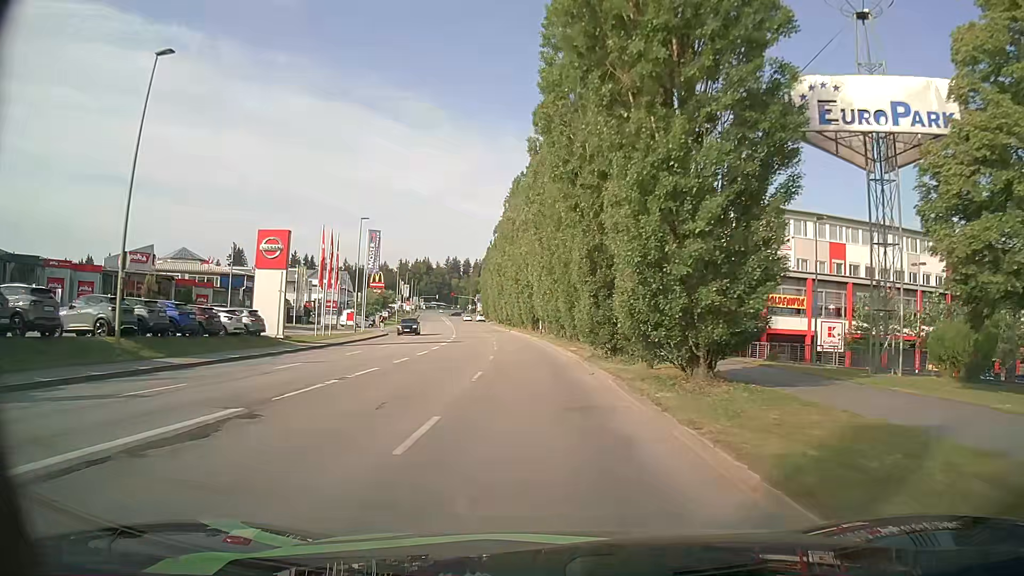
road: tertiary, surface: asphalt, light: Day
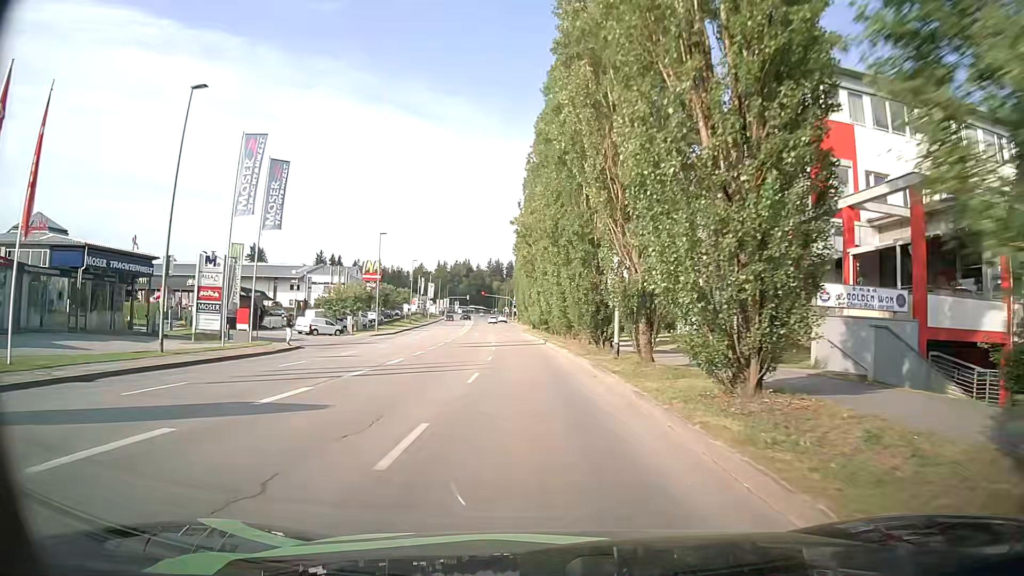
(-1.2, +37.0) m; -3°
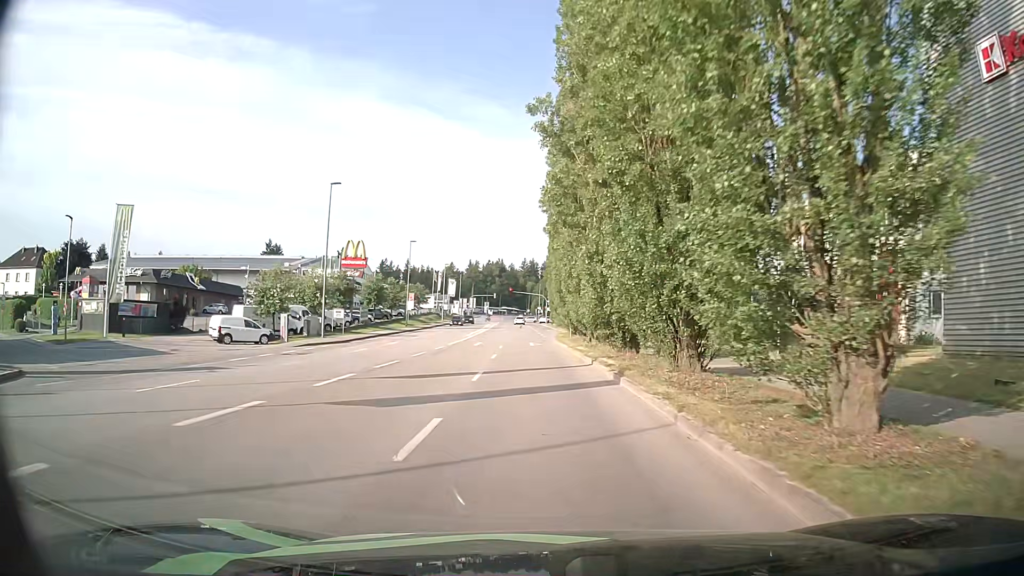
(-1.0, +27.0) m; -5°
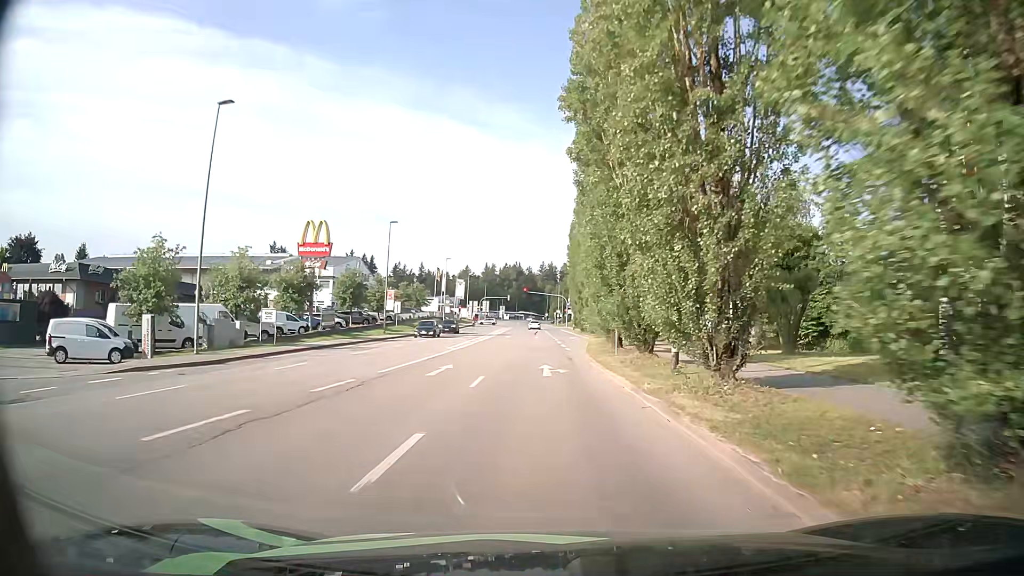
(+0.1, +19.1) m; 0°
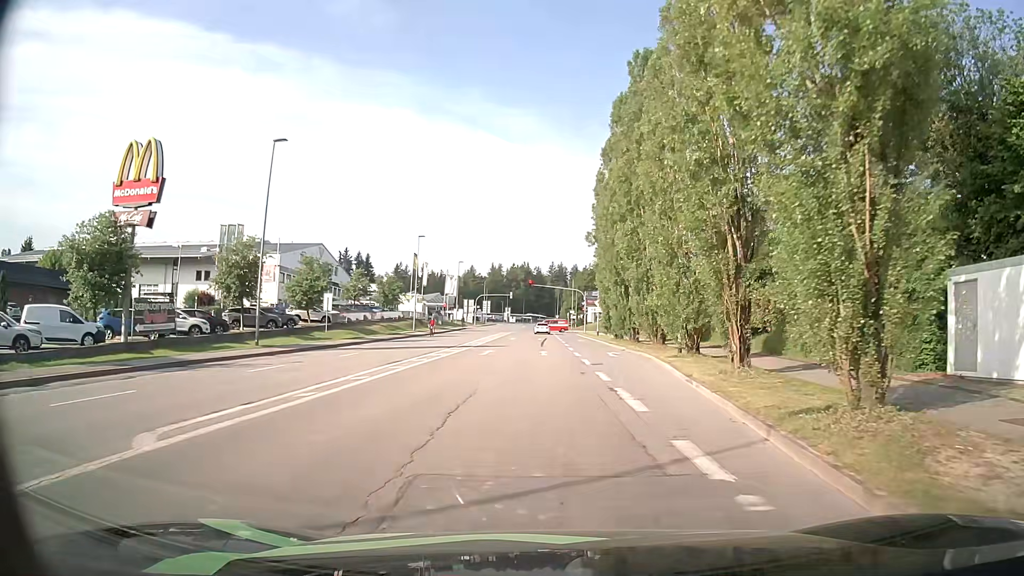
(-0.5, +29.2) m; -2°
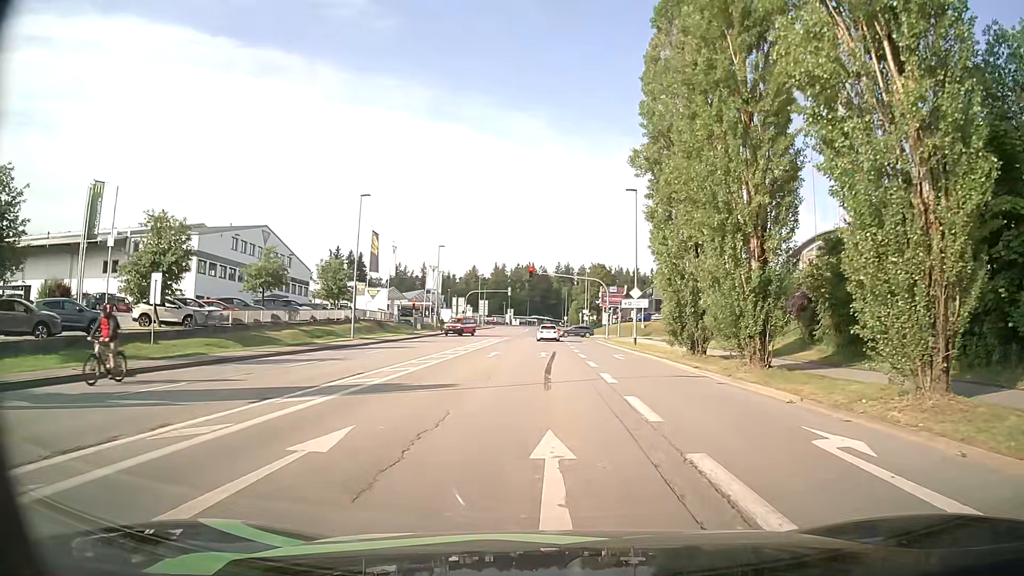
(+0.2, +25.0) m; 0°
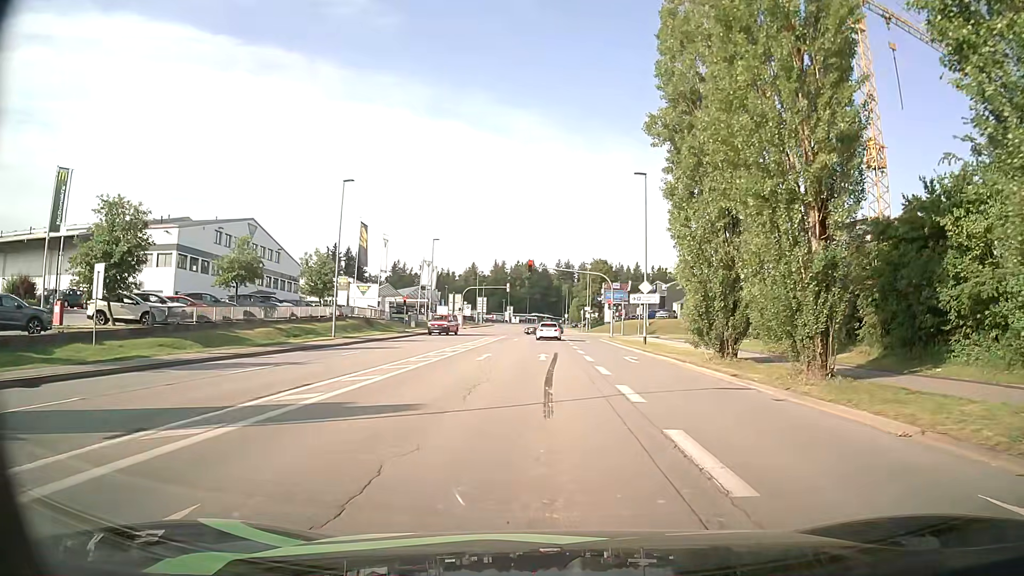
(0.0, +4.3) m; +1°
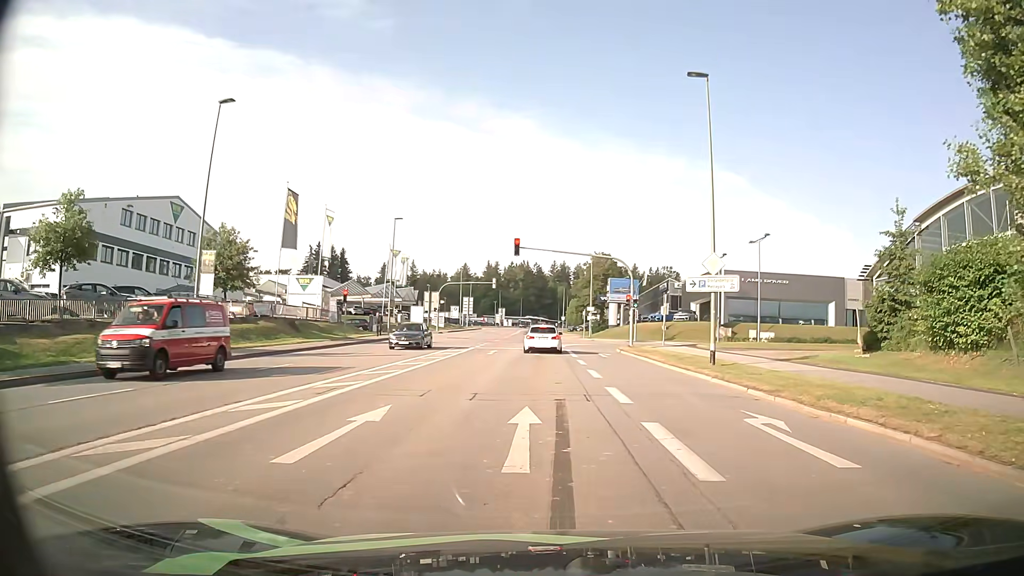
(-0.1, +17.4) m; 0°
(0, +10) (0, +20) (0, +30) (0, +40) (0, +50) (0, +60) (0, +70) (0, +80) (0, +90) (0, +100) m
